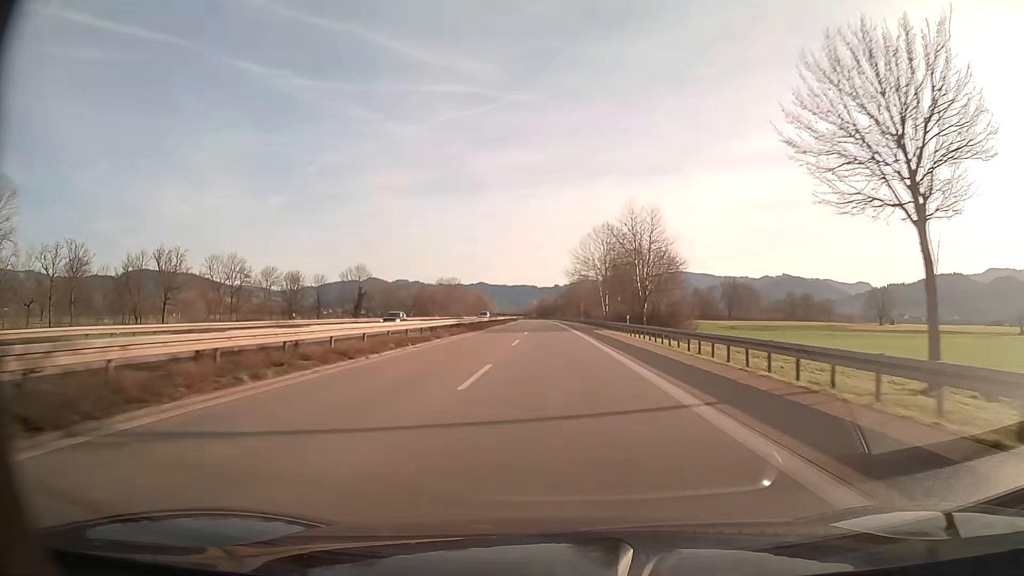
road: trunk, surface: asphalt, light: Day
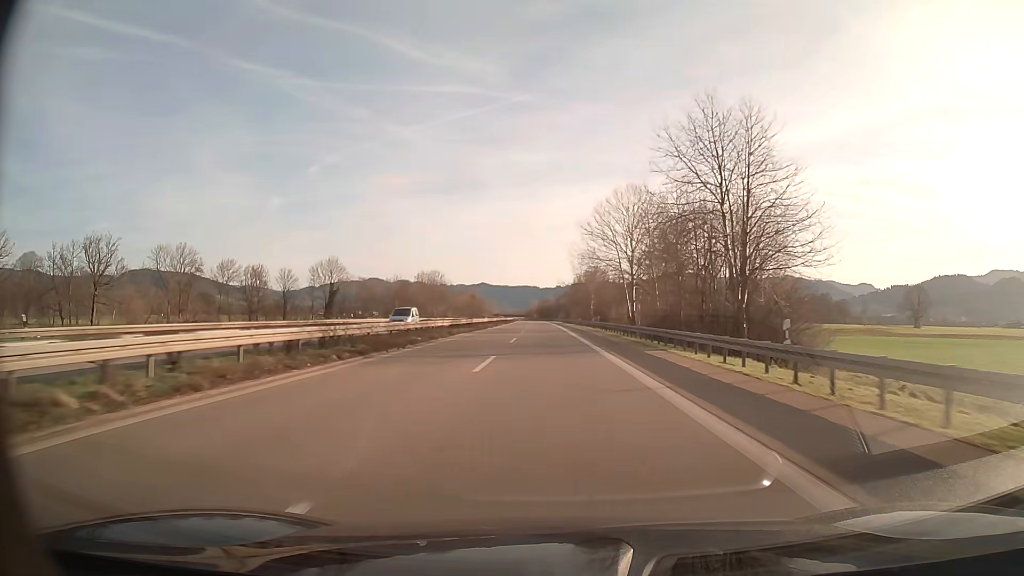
(0.0, +30.6) m; 0°
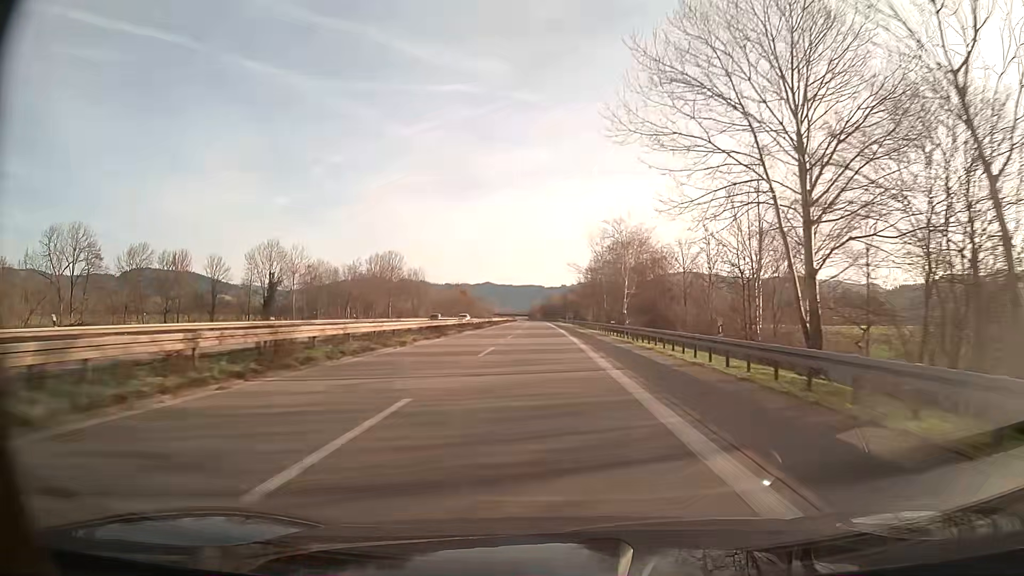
(-0.2, +45.9) m; -1°
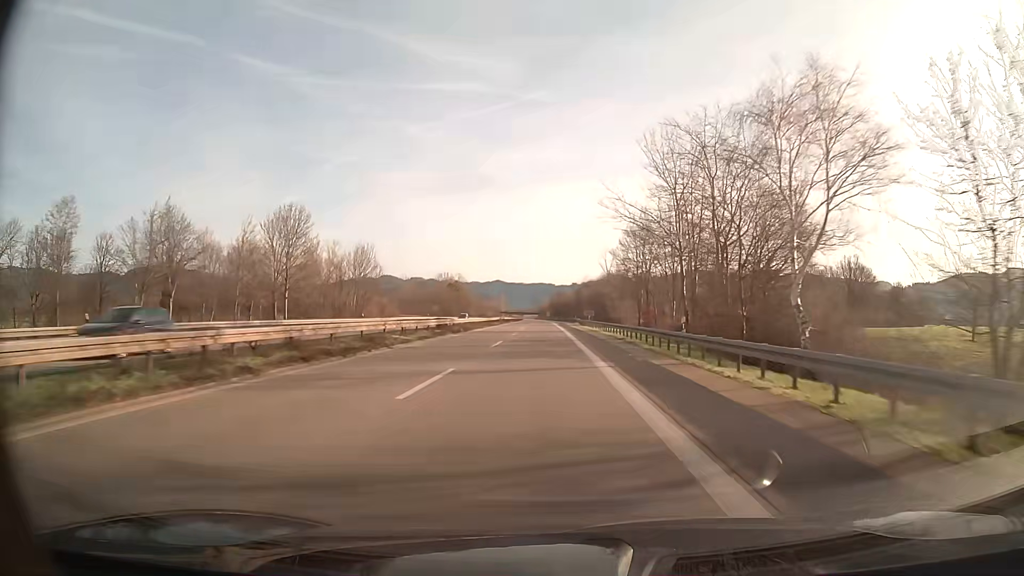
(-0.4, +45.9) m; -1°
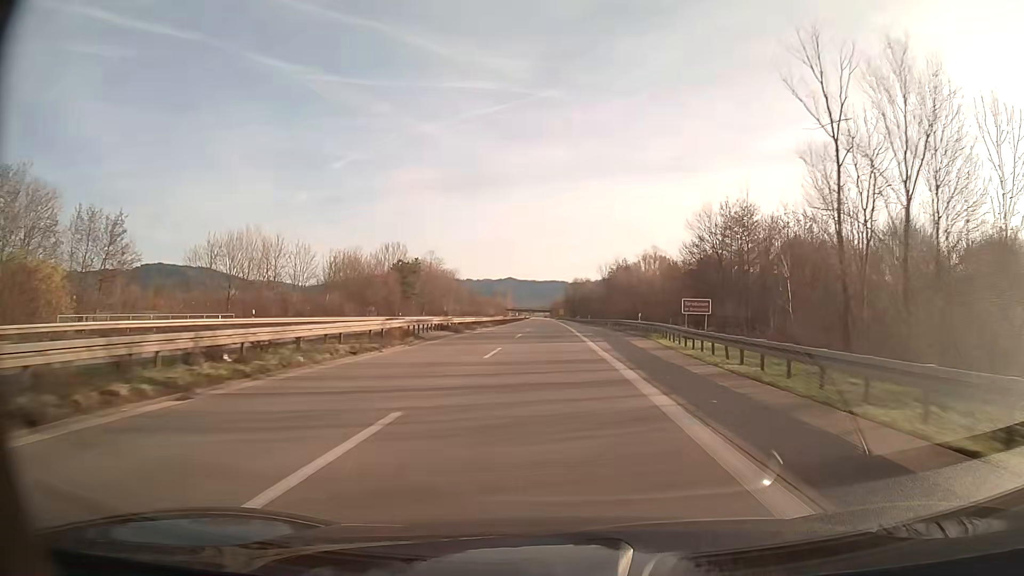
(-0.8, +76.7) m; -1°
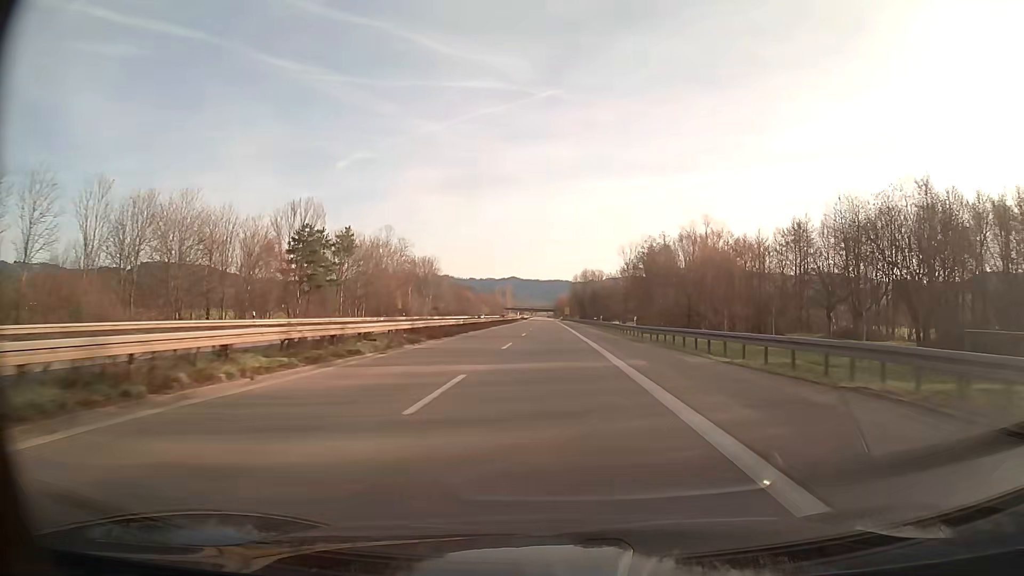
(-0.1, +46.1) m; 0°
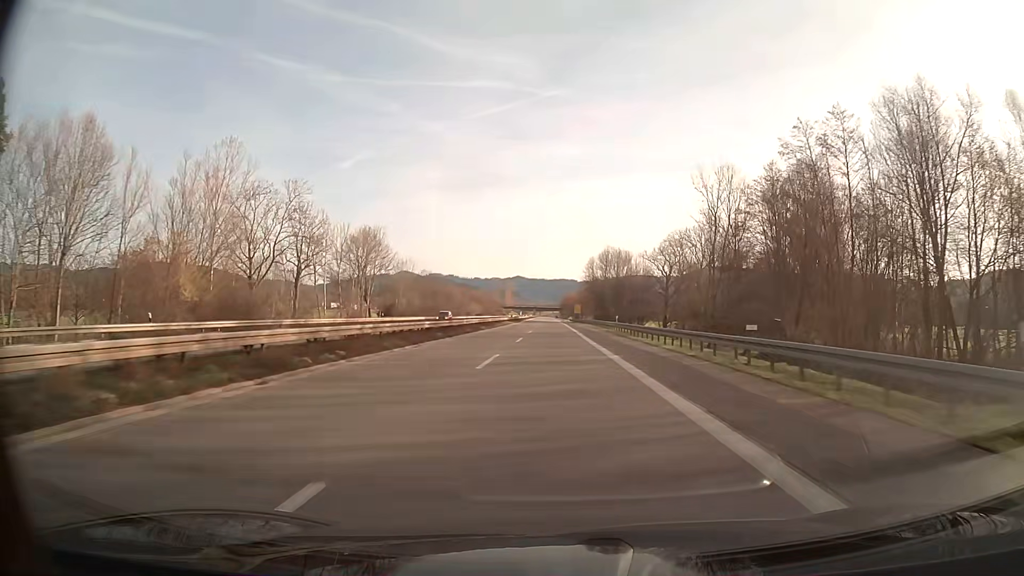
(-0.2, +61.5) m; 0°
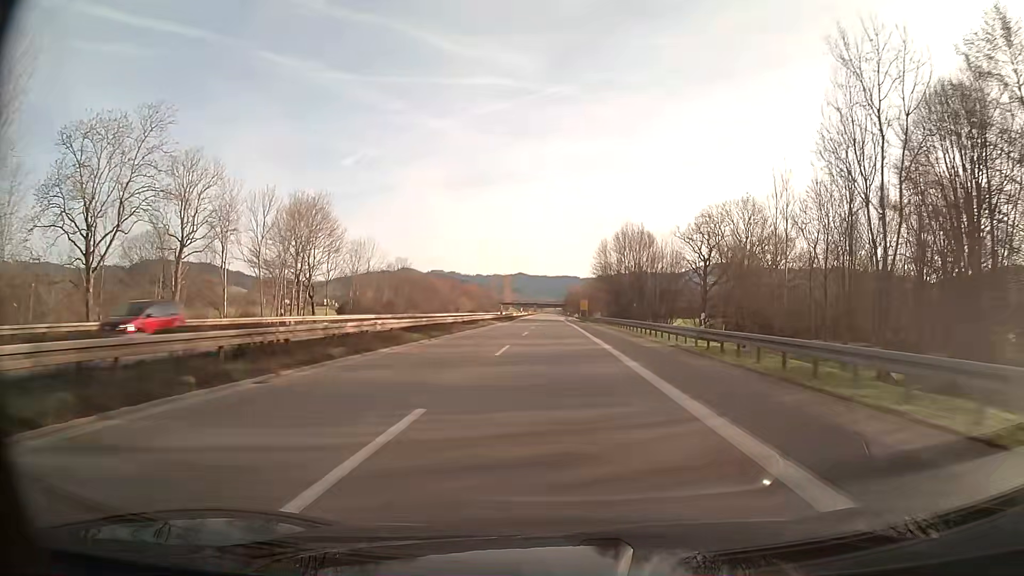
(0.0, +30.7) m; 0°
(0, +10) (0, +20) (0, +30) (0, +40) (0, +50) (0, +60) (0, +70) (0, +80) (0, +90) (0, +100) m
